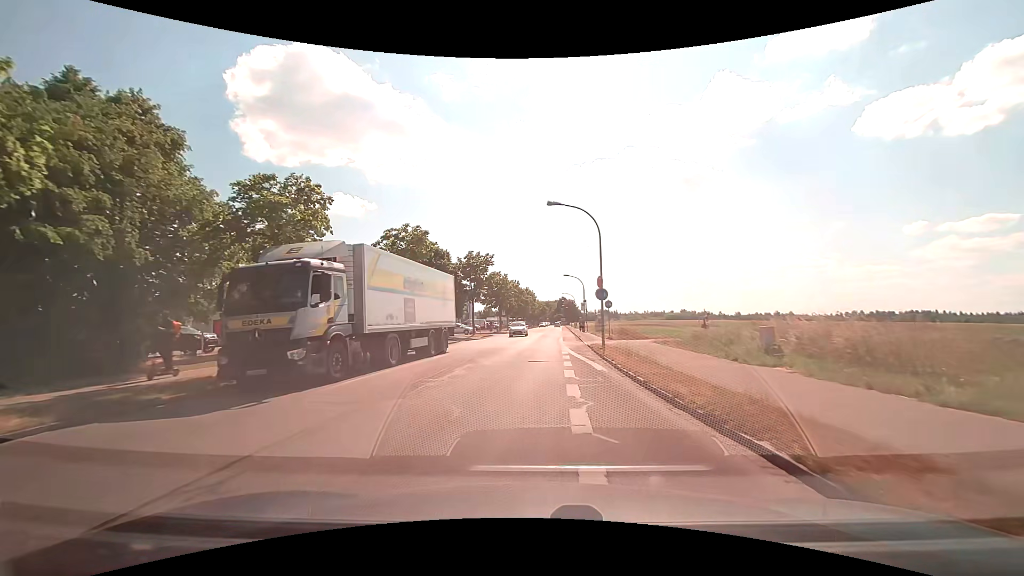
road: tertiary_link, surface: asphalt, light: Day
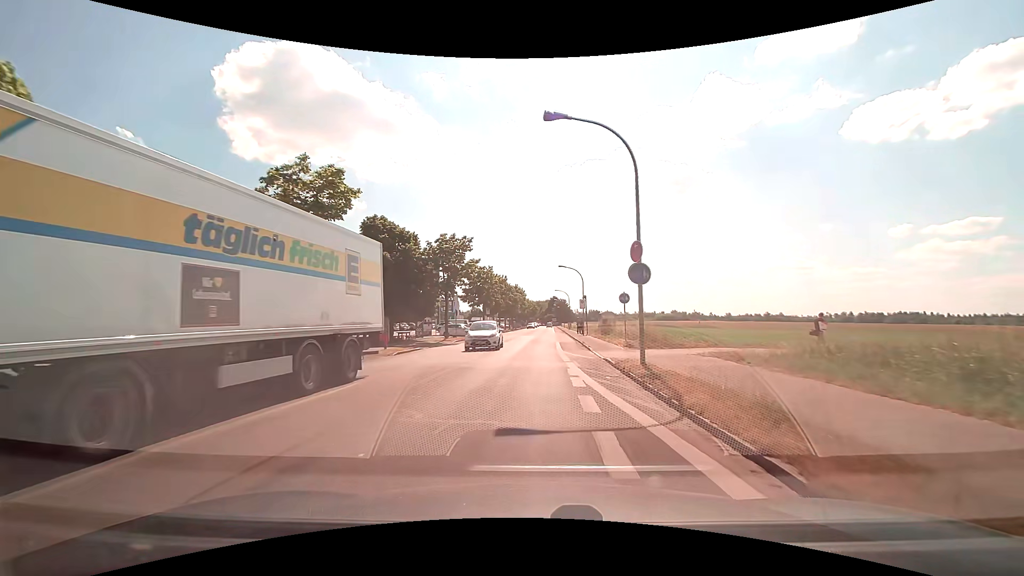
(+0.1, +10.7) m; +1°
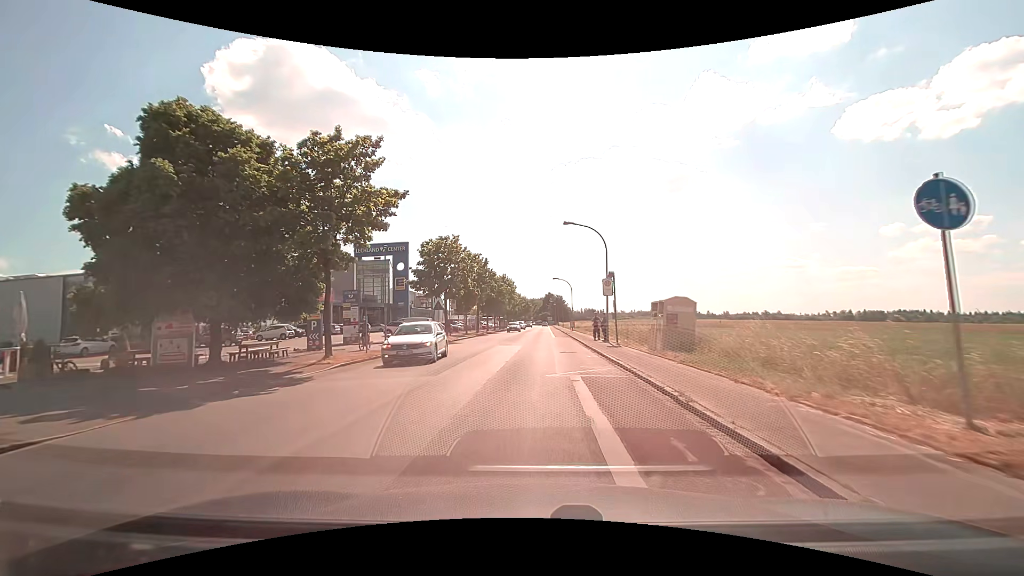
(+0.5, +22.5) m; +1°
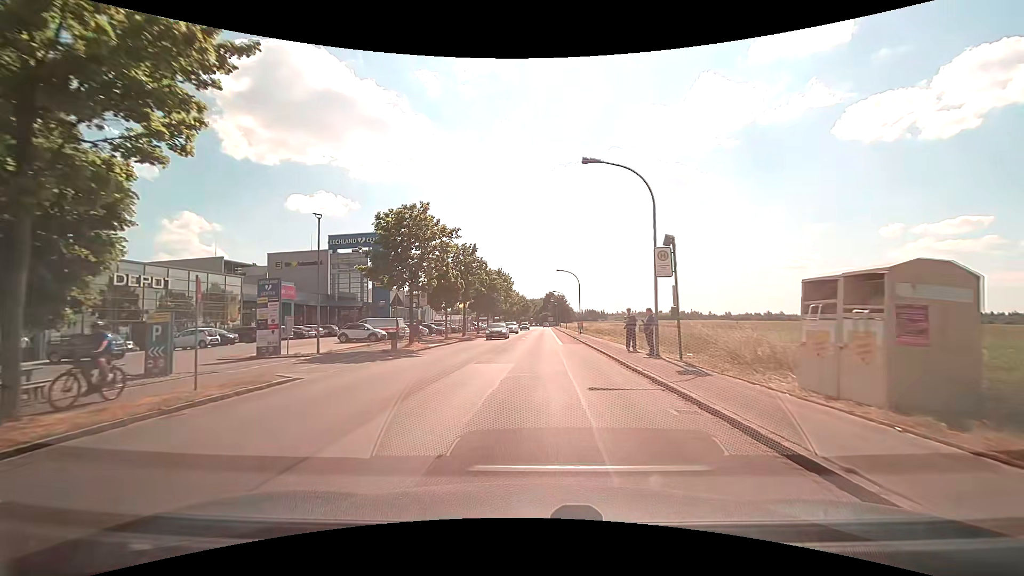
(-0.1, +11.9) m; 0°
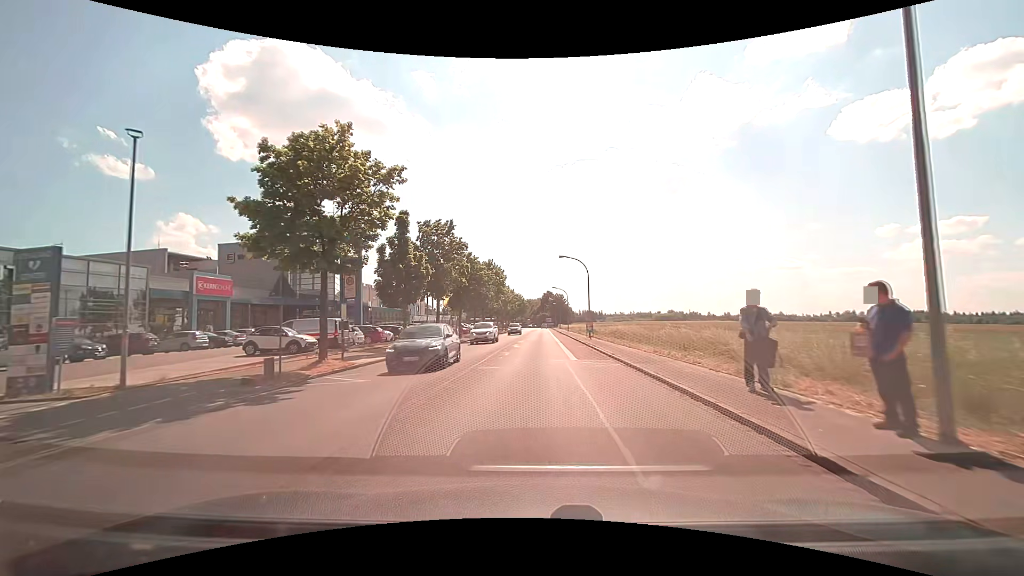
(+0.1, +12.4) m; 0°
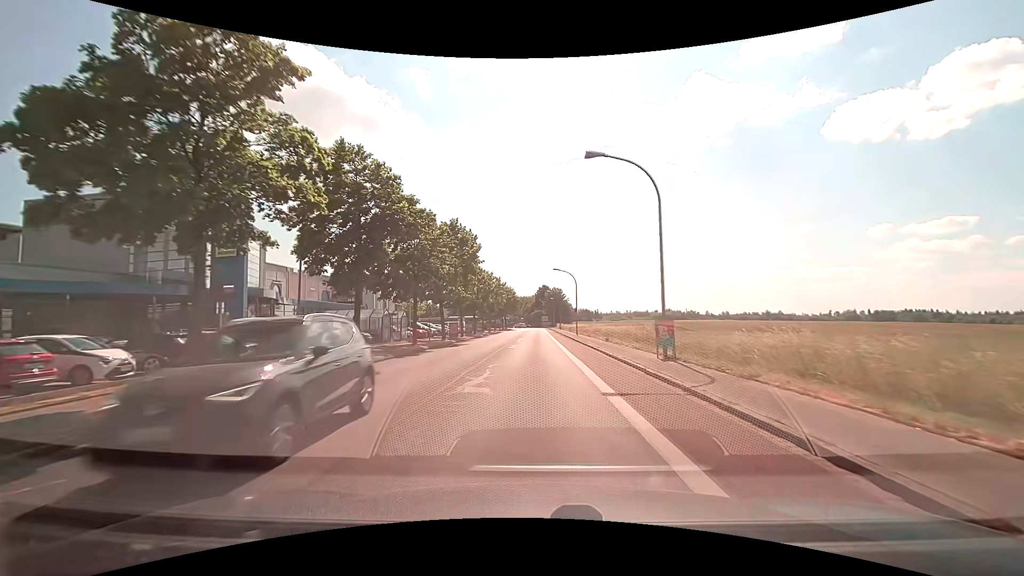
(+0.1, +26.7) m; +1°
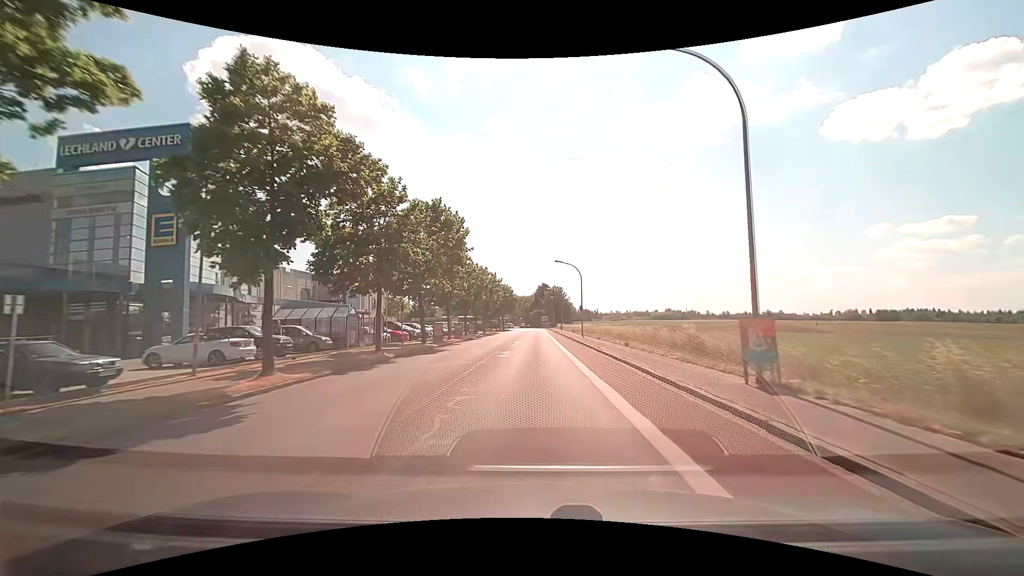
(0.0, +7.2) m; 0°
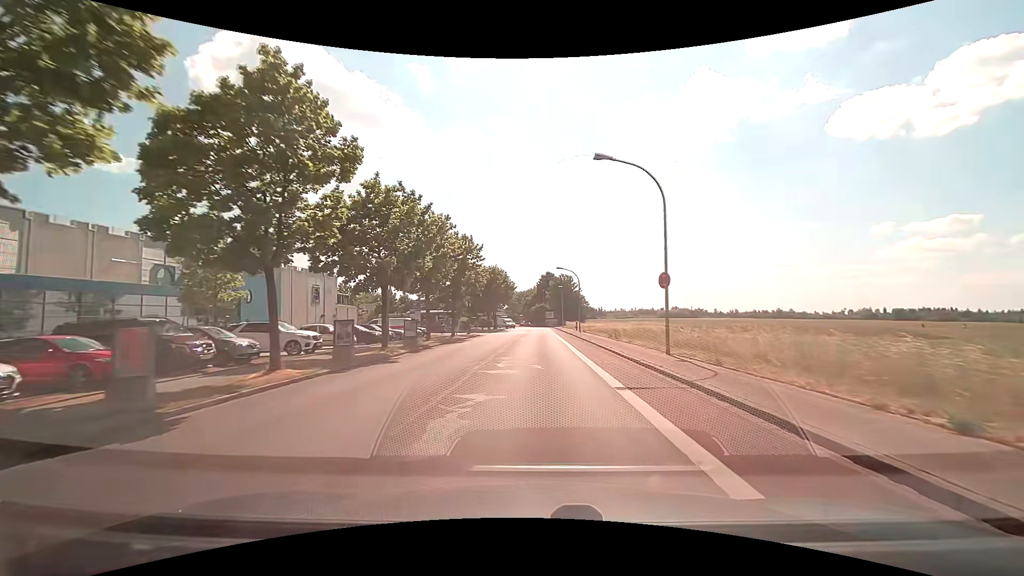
(-0.2, +30.0) m; 0°
(0, +10) (0, +20) (0, +30) (0, +40) (0, +50) (0, +60) (+1, +70) (+1, +80) (+1, +90) (0, +100) m
